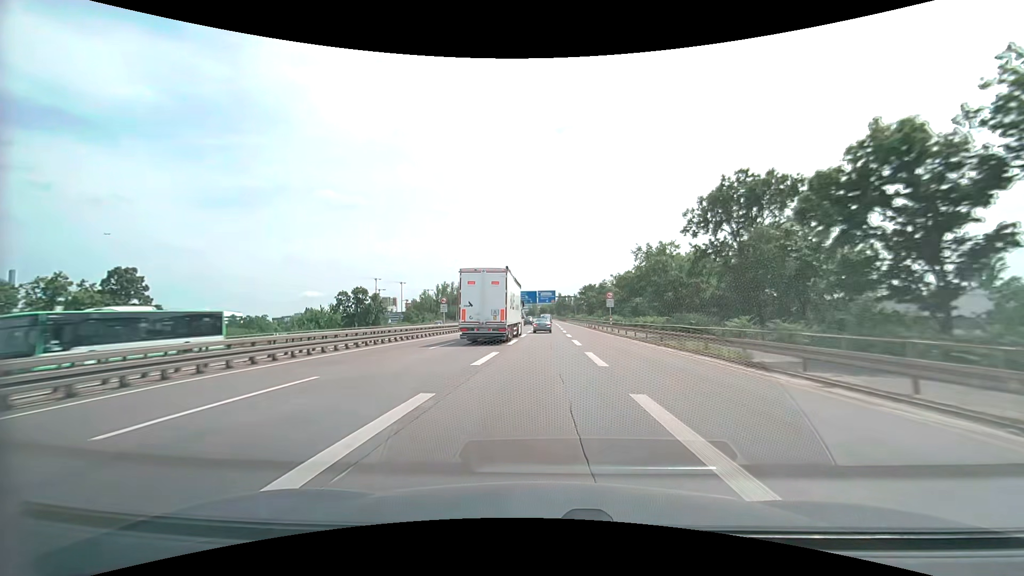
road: motorway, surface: asphalt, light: Day
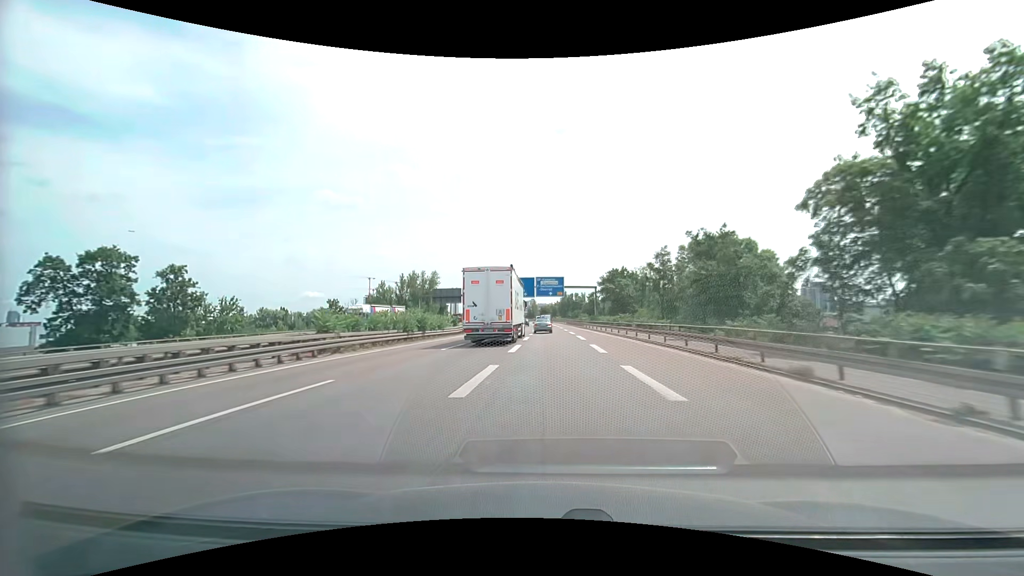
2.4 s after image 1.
(+0.1, +54.6) m; 0°
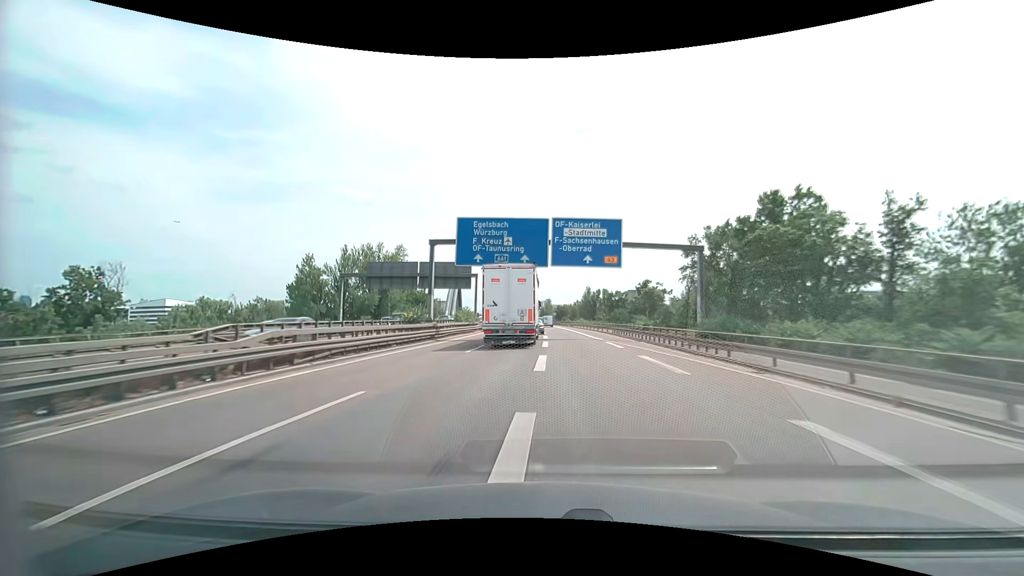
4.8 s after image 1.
(-0.7, +55.3) m; -2°
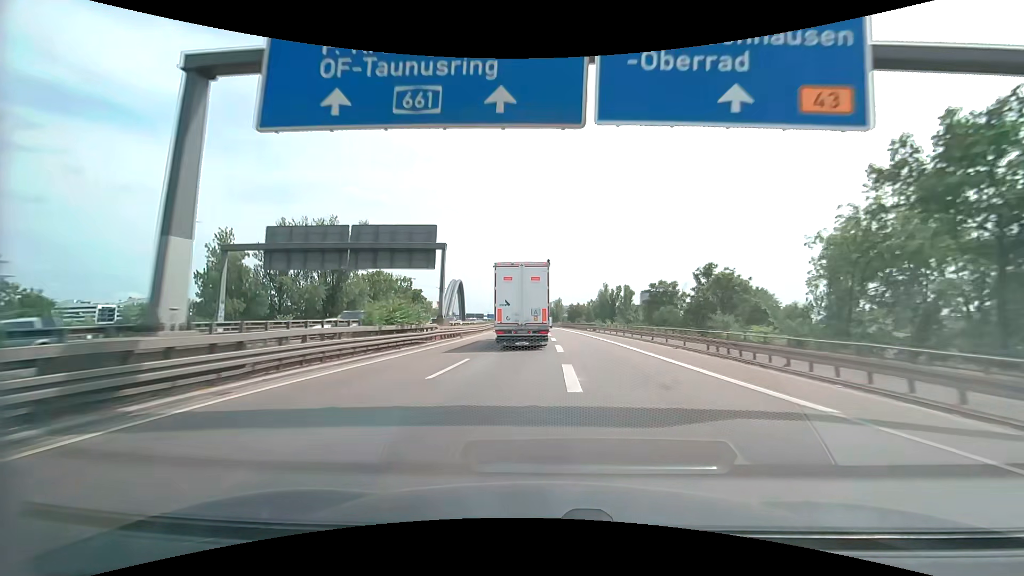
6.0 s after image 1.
(-0.3, +27.7) m; -1°
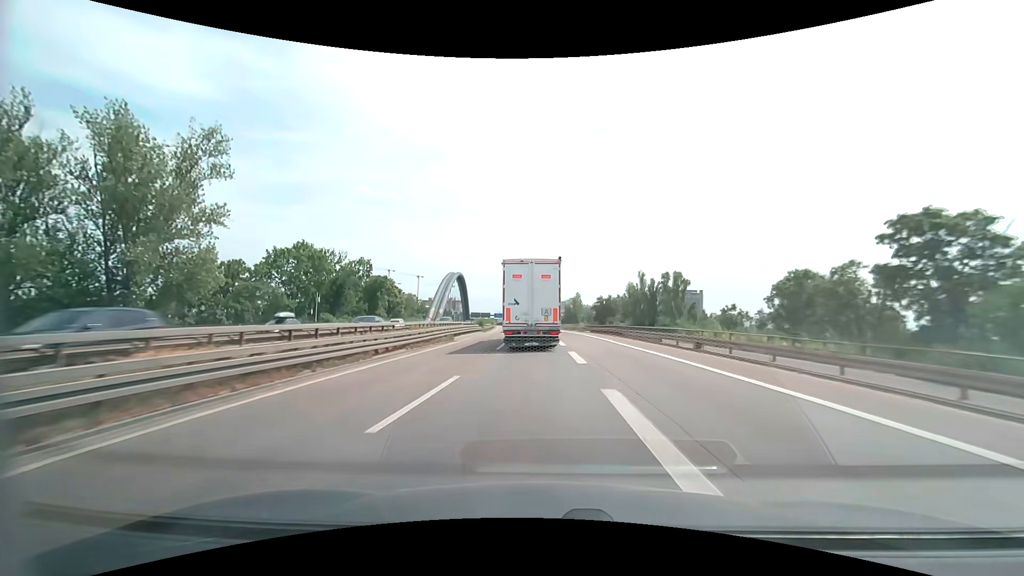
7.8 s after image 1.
(-0.3, +41.8) m; -1°
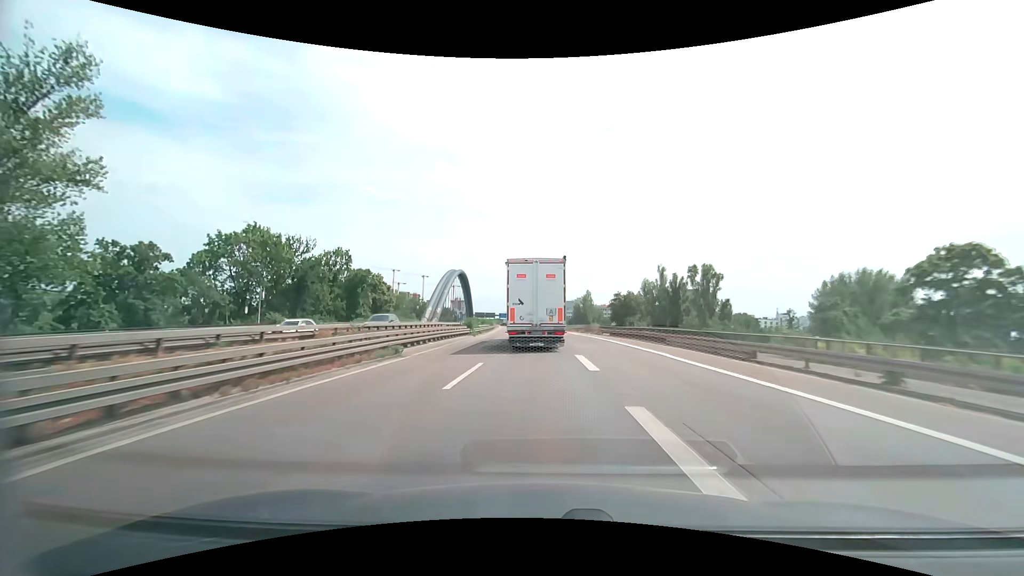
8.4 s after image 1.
(-0.1, +14.1) m; -1°
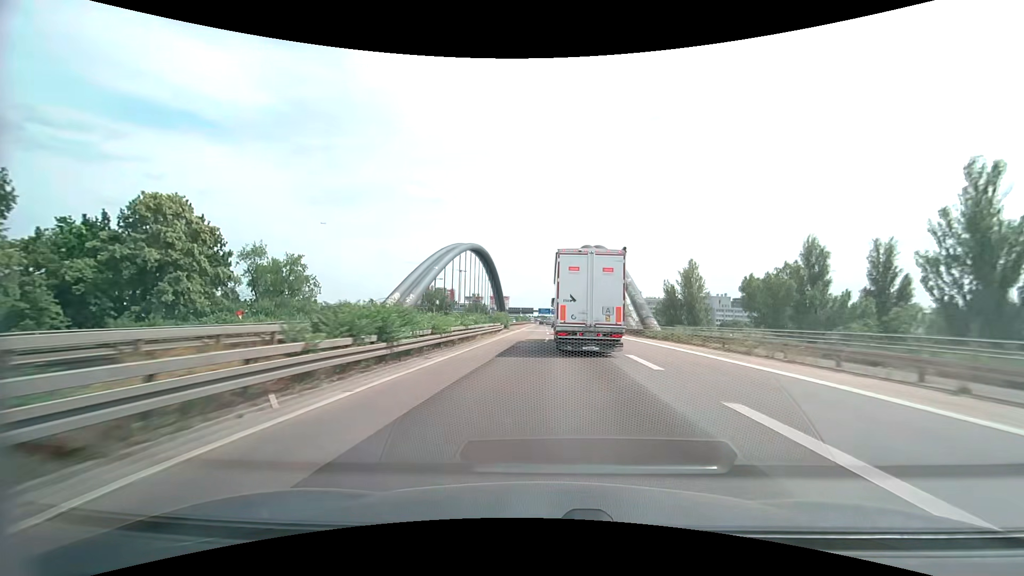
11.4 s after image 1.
(-2.9, +71.2) m; -5°
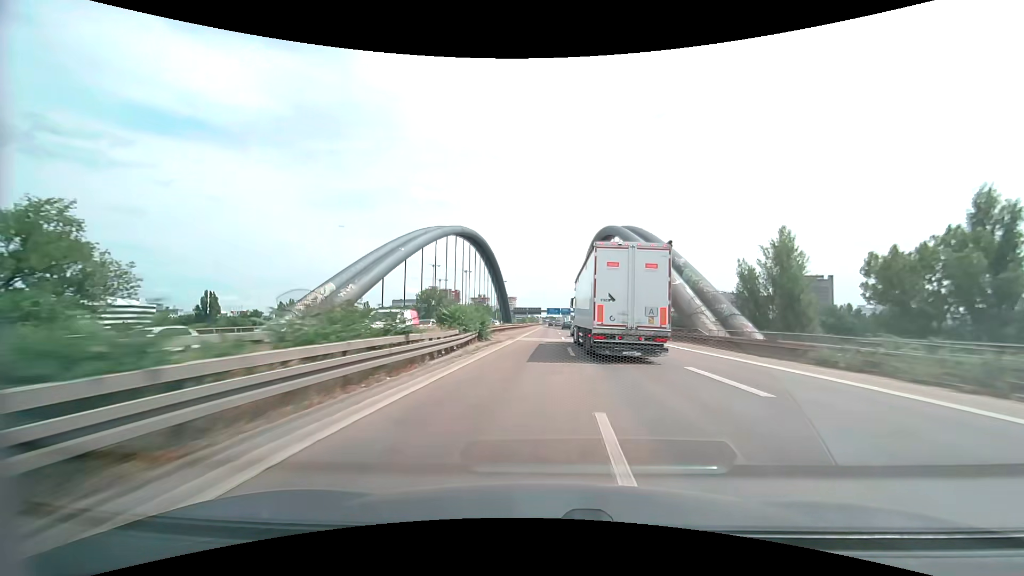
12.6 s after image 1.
(-0.4, +29.0) m; -1°
(0, +10) (0, +20) (0, +30) (0, +40) (+1, +50) (+1, +60) (+1, +70) (+1, +80) (+1, +90) (+1, +100) m
